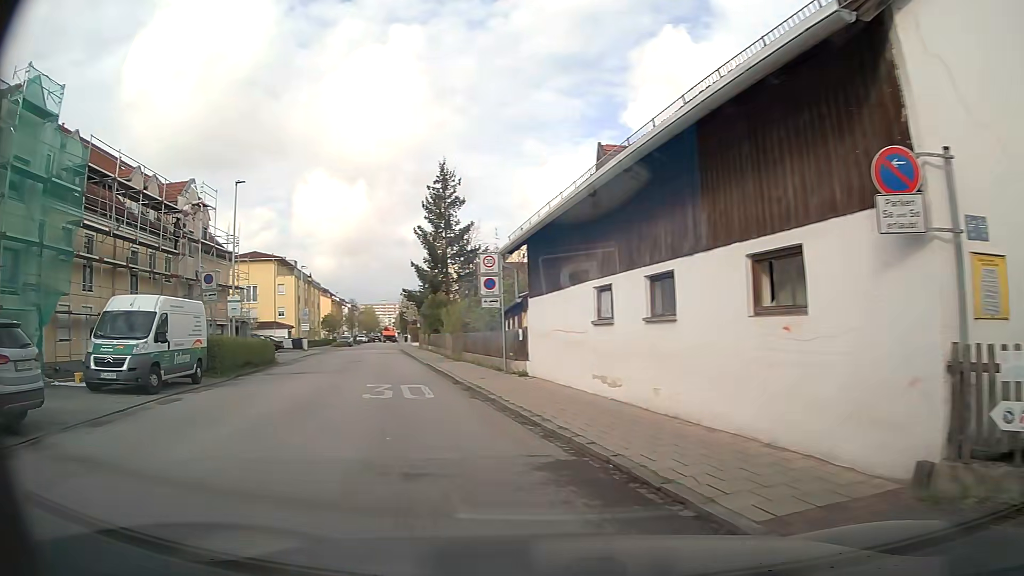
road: residential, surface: asphalt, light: Day
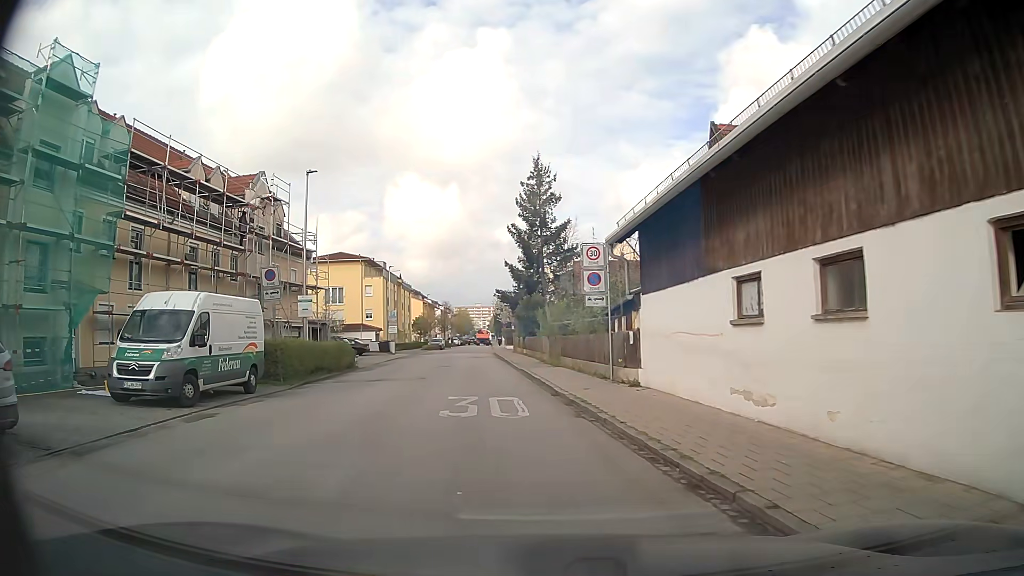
(-0.2, +2.9) m; -8°
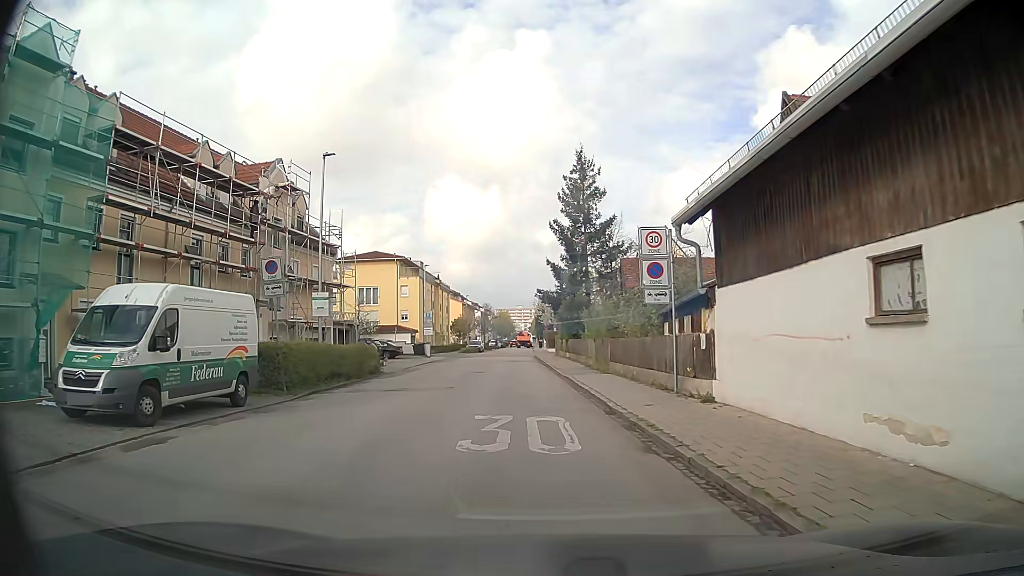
(-0.1, +3.3) m; -3°
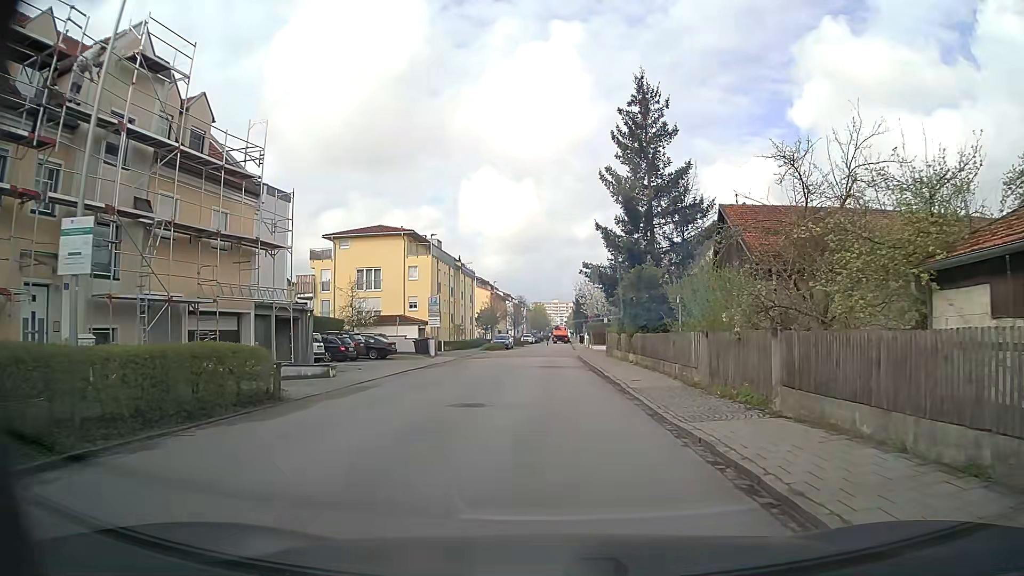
(-0.5, +15.9) m; -2°
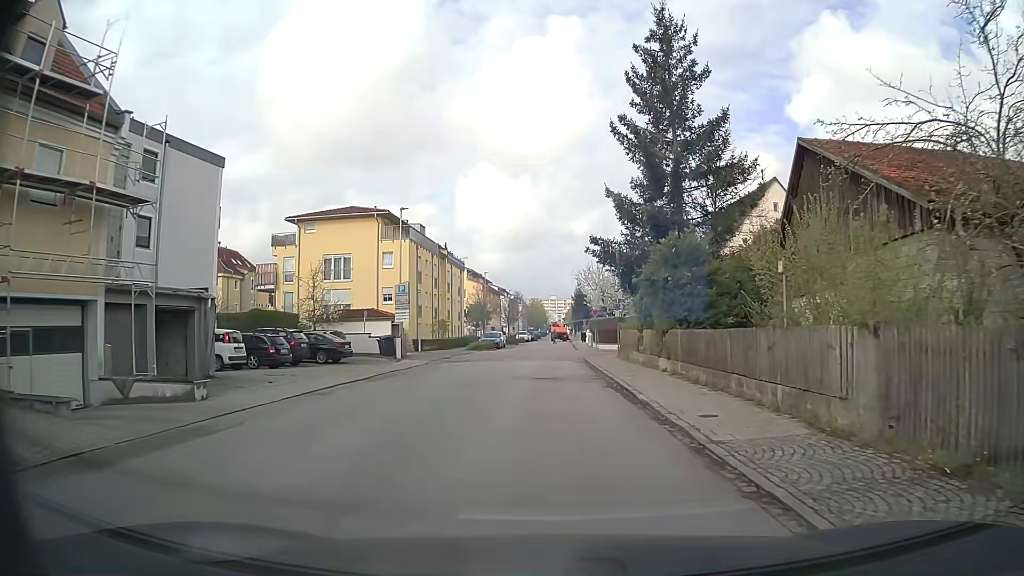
(0.0, +9.1) m; 0°
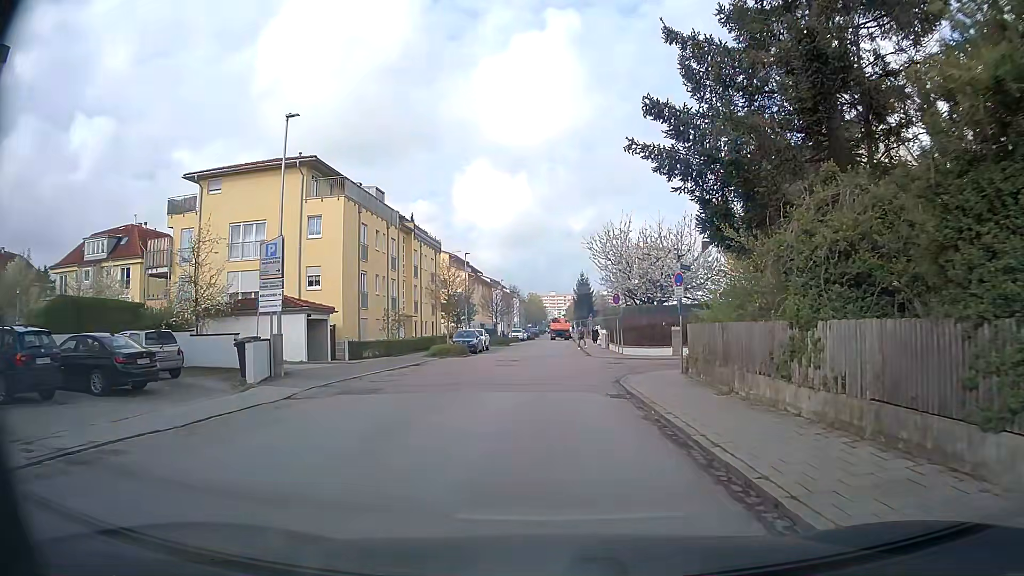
(0.0, +17.1) m; -1°
